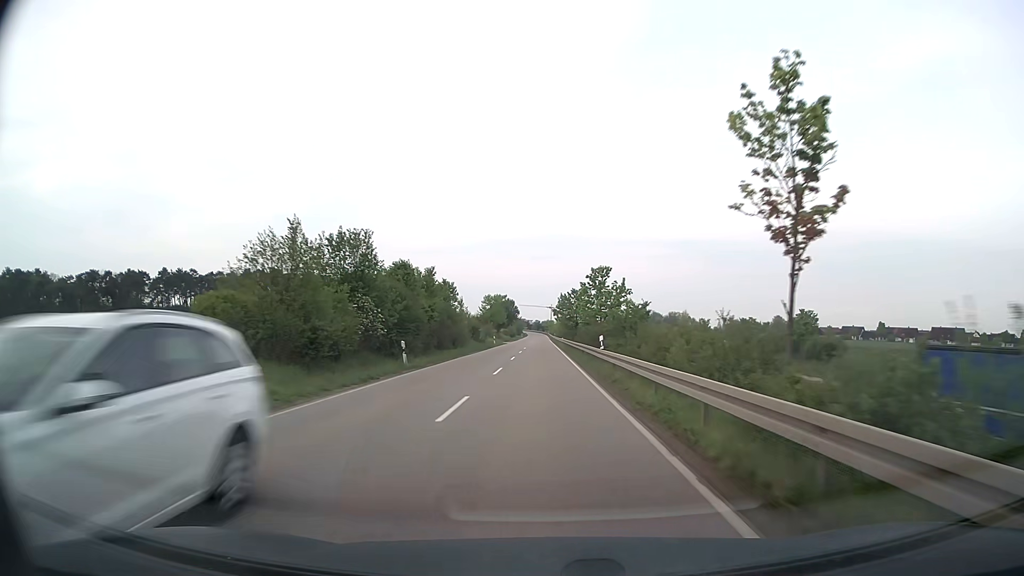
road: secondary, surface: asphalt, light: Day
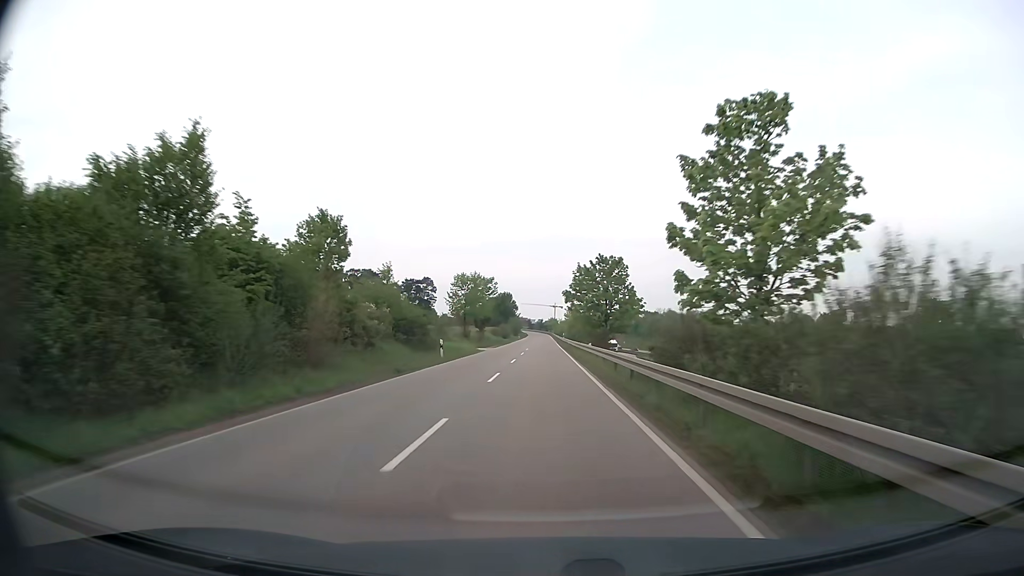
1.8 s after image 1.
(-0.1, +39.8) m; 0°
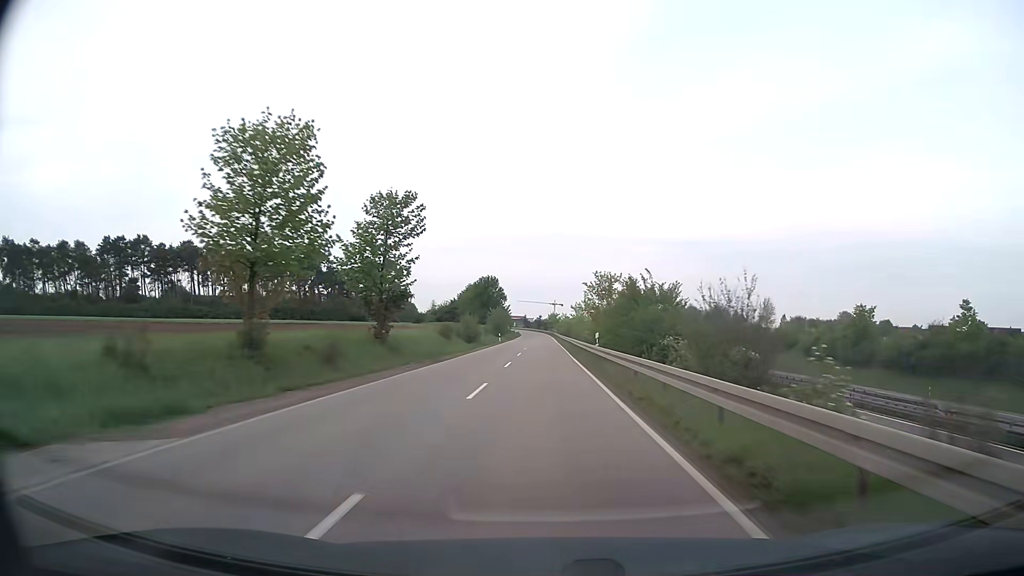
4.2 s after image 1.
(+0.1, +53.2) m; 0°
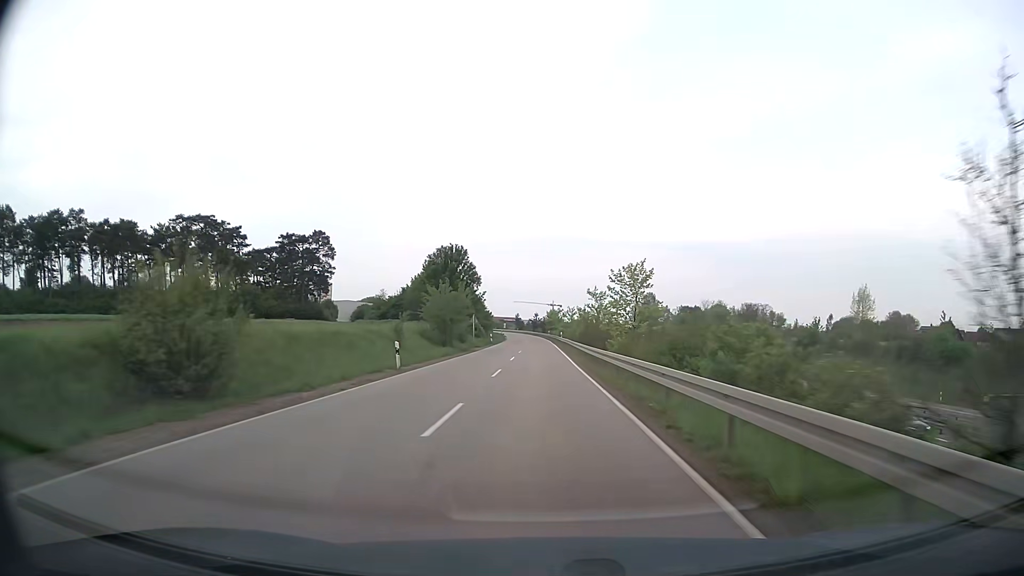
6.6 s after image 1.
(0.0, +53.0) m; 0°
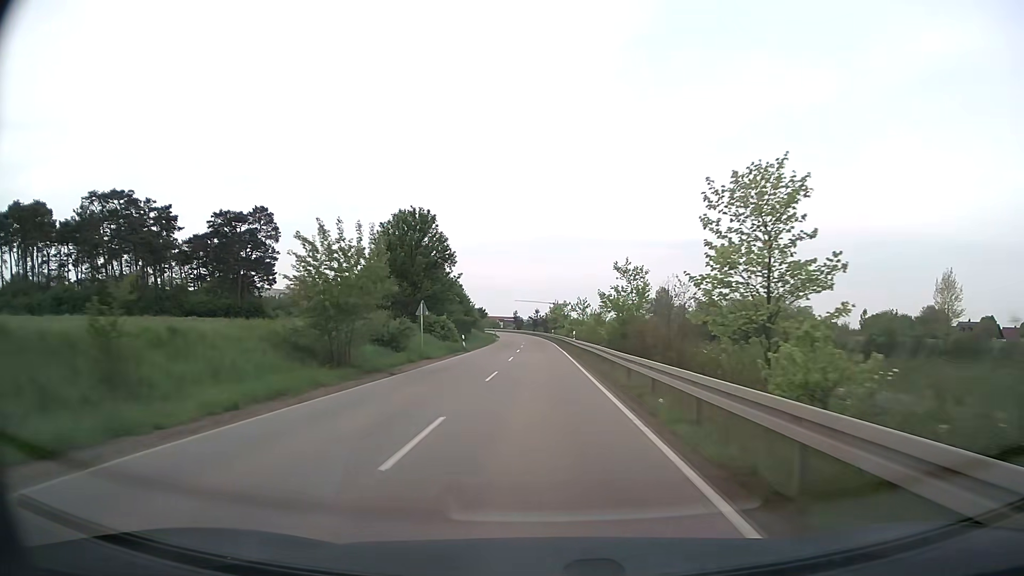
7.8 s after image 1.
(0.0, +26.3) m; 0°
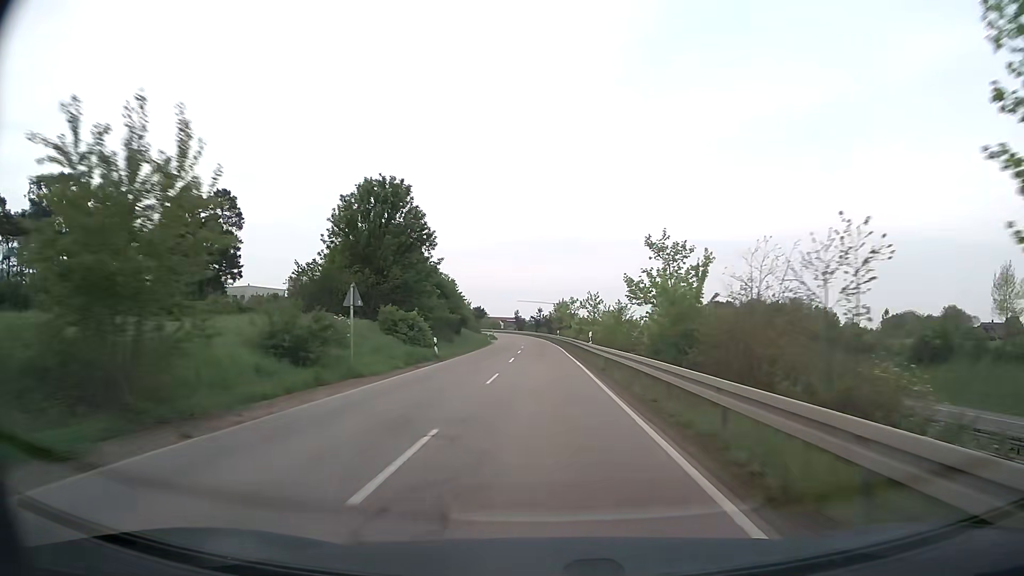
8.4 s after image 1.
(-0.1, +13.1) m; 0°
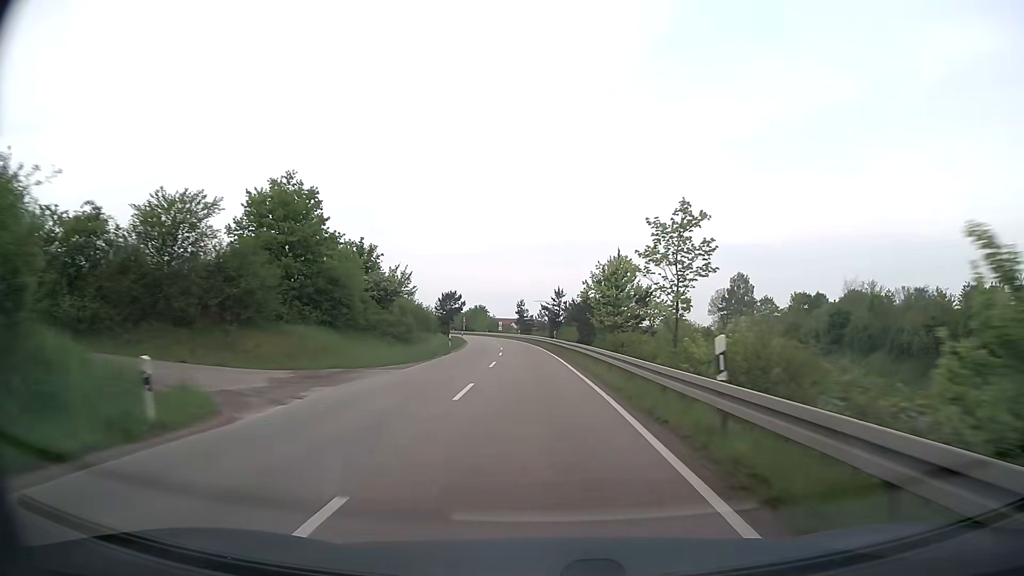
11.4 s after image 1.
(-0.4, +64.6) m; -1°
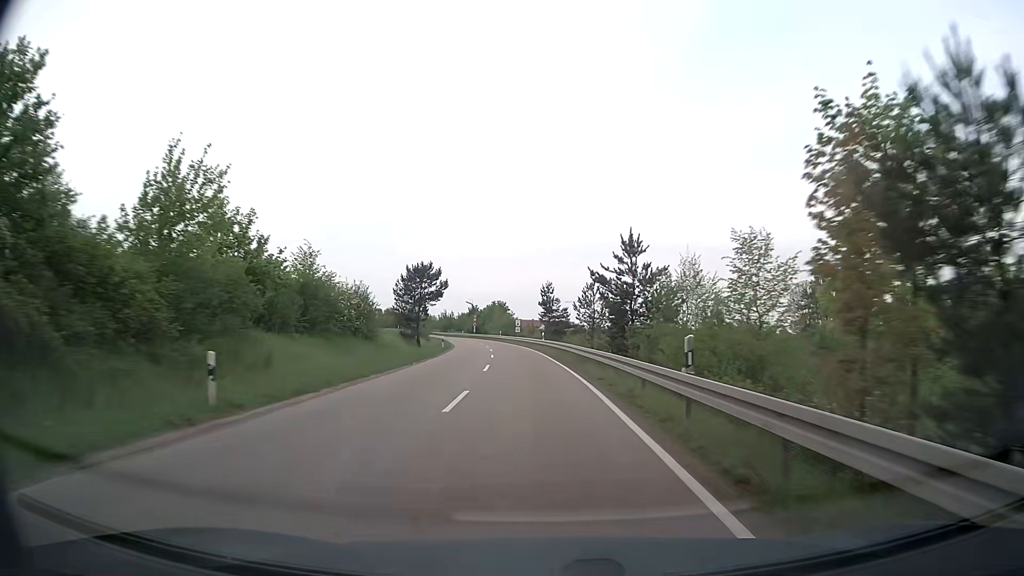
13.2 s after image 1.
(-0.9, +38.2) m; -3°
(0, +10) (0, +20) (-1, +30) (-2, +40) (-2, +50) (-4, +60) (-5, +70) (-6, +80) (-8, +90) (-10, +99) m
